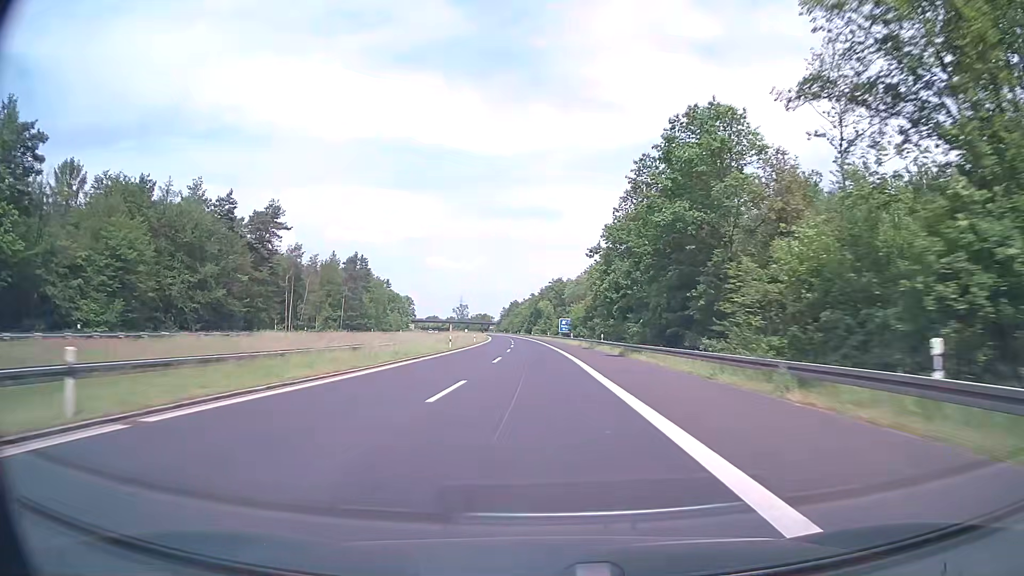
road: motorway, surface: asphalt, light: Day
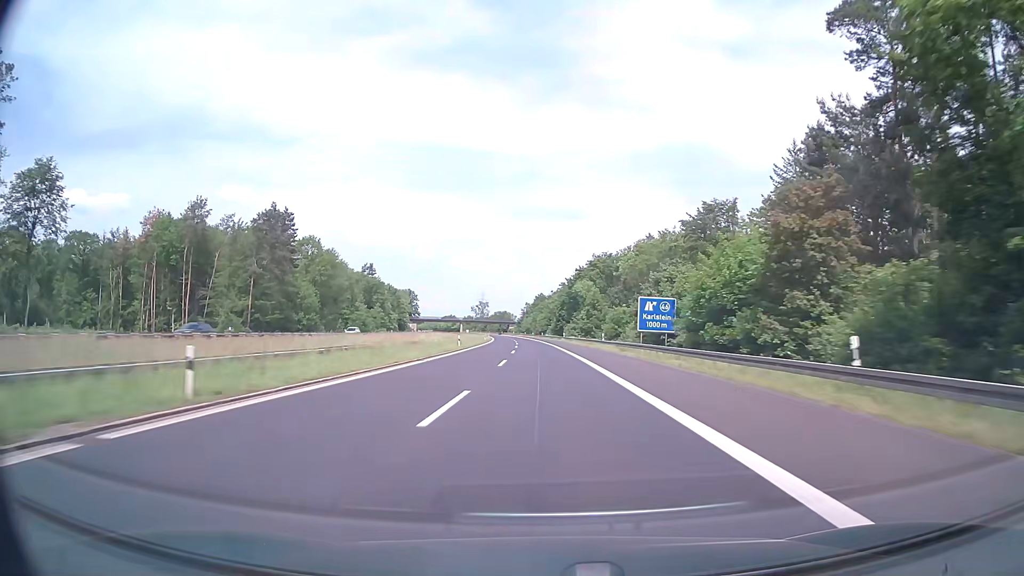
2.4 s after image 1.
(-1.8, +76.1) m; -3°
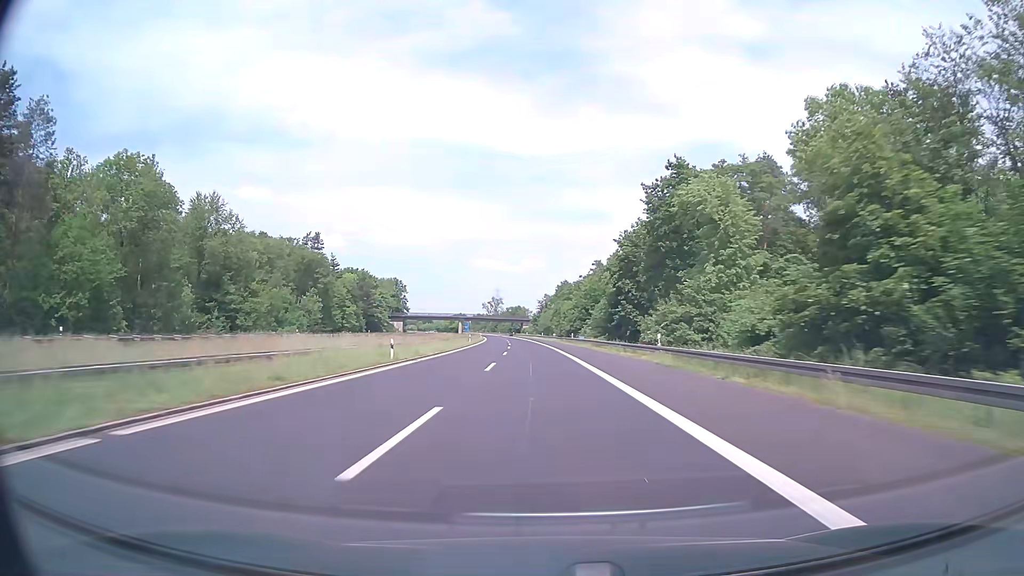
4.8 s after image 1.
(-1.0, +76.1) m; -2°
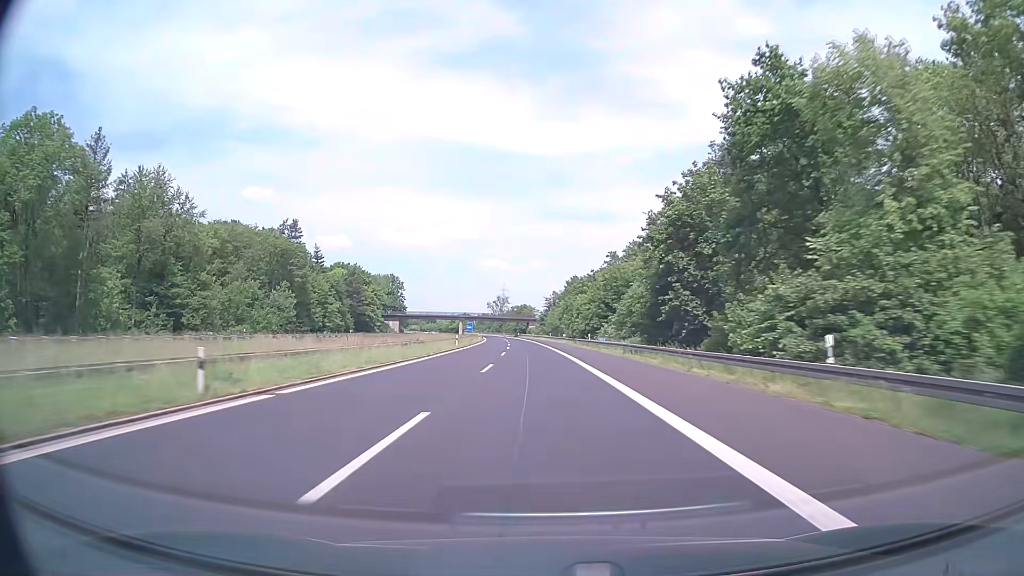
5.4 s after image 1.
(-0.1, +19.0) m; -1°
(0, +10) (0, +20) (0, +30) (-1, +40) (-1, +50) (-1, +60) (-2, +70) (-2, +80) (-2, +90) (-3, +100) m
